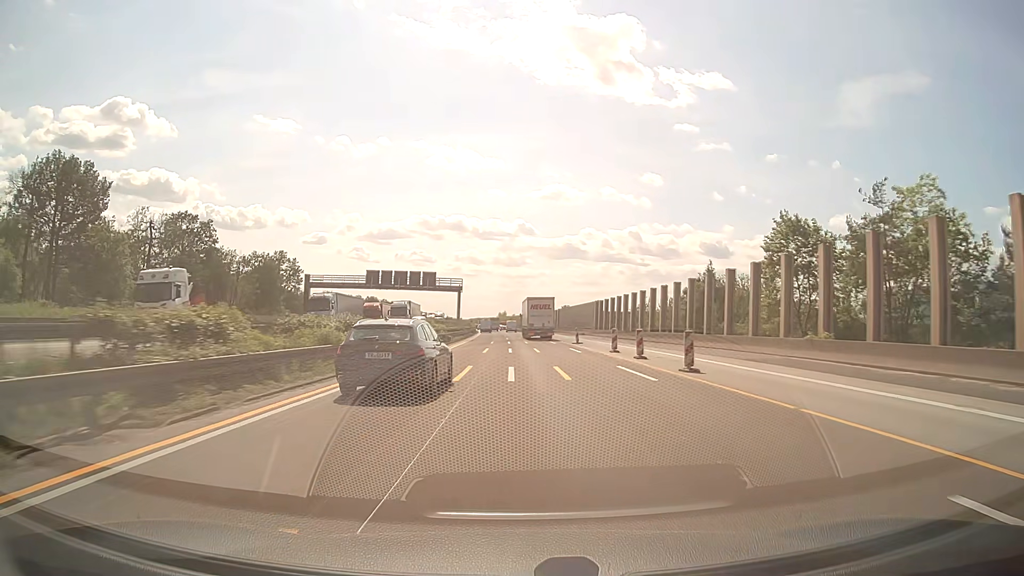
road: motorway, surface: asphalt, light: Day
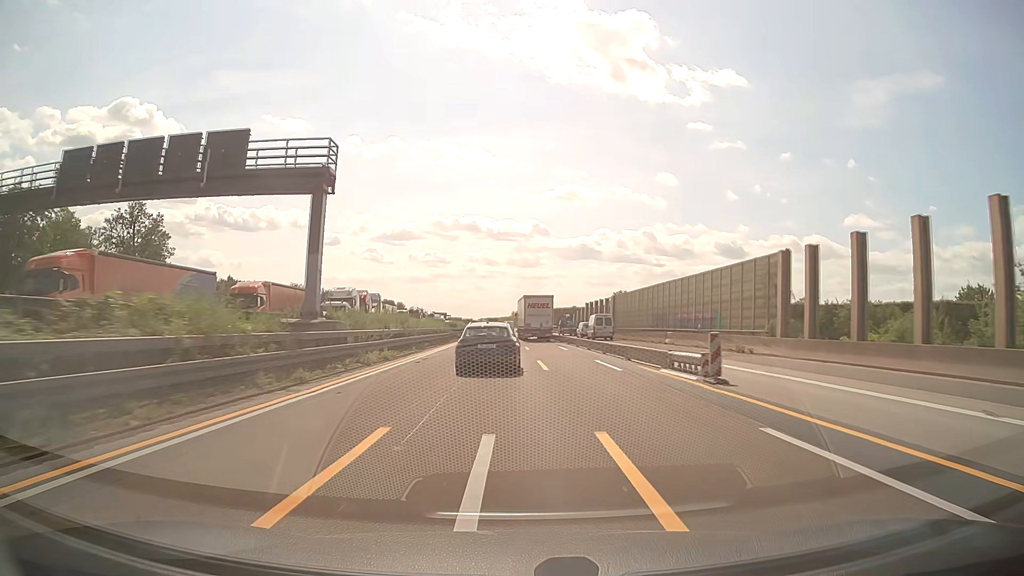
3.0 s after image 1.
(-0.5, +67.8) m; -1°
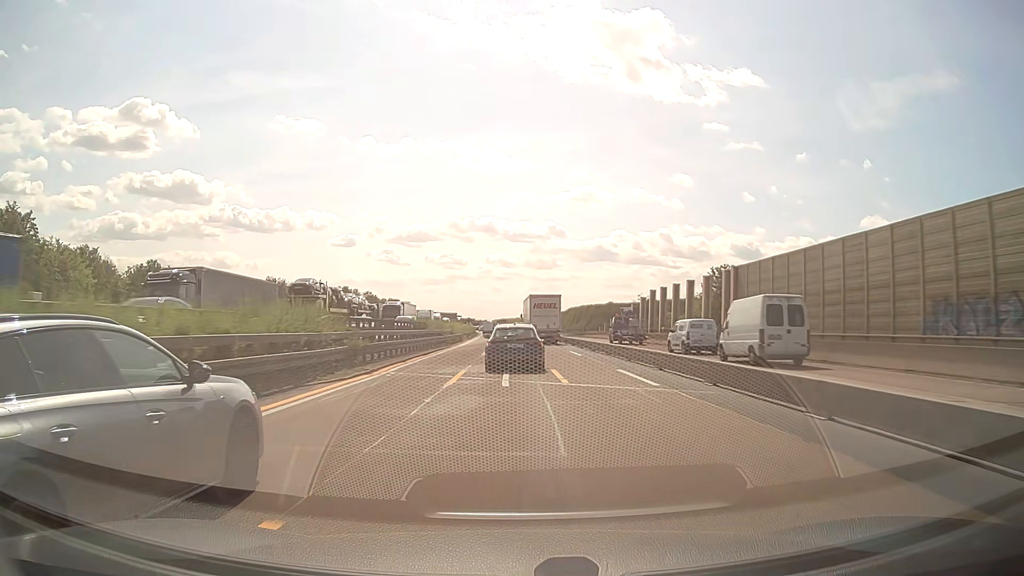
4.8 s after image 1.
(-0.4, +41.2) m; -1°
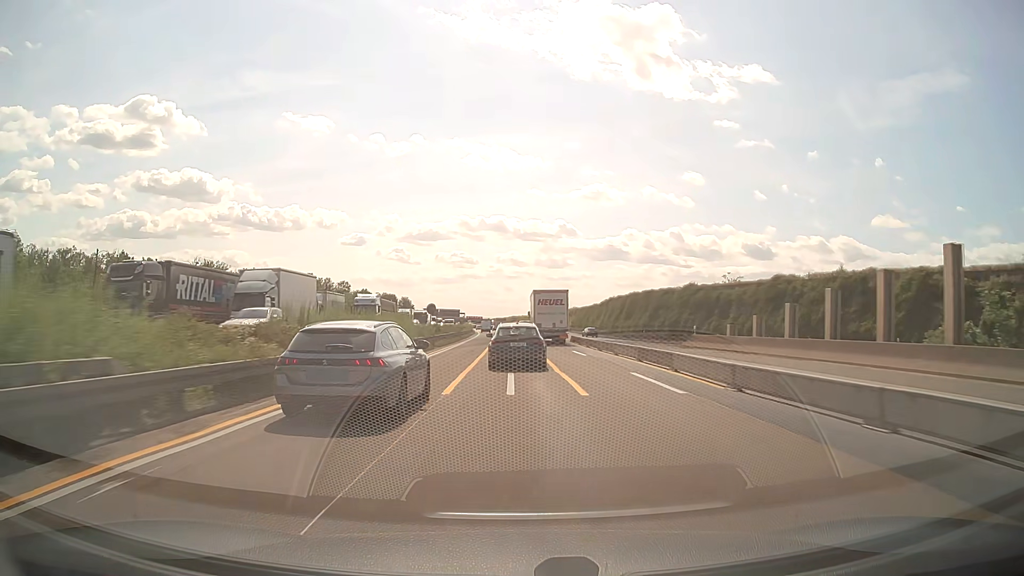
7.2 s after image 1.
(-0.7, +55.6) m; -1°
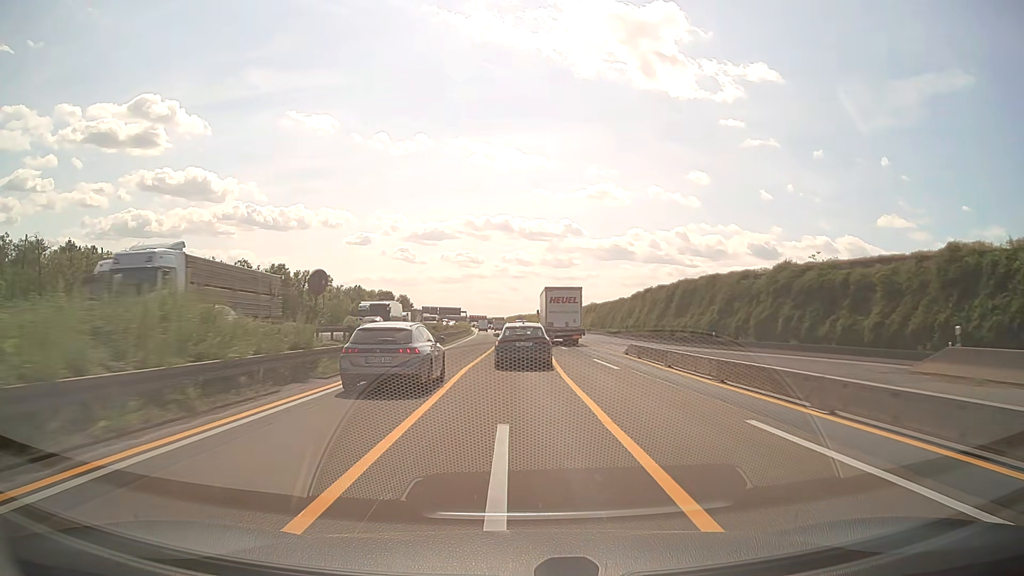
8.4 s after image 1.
(-0.1, +28.1) m; 0°
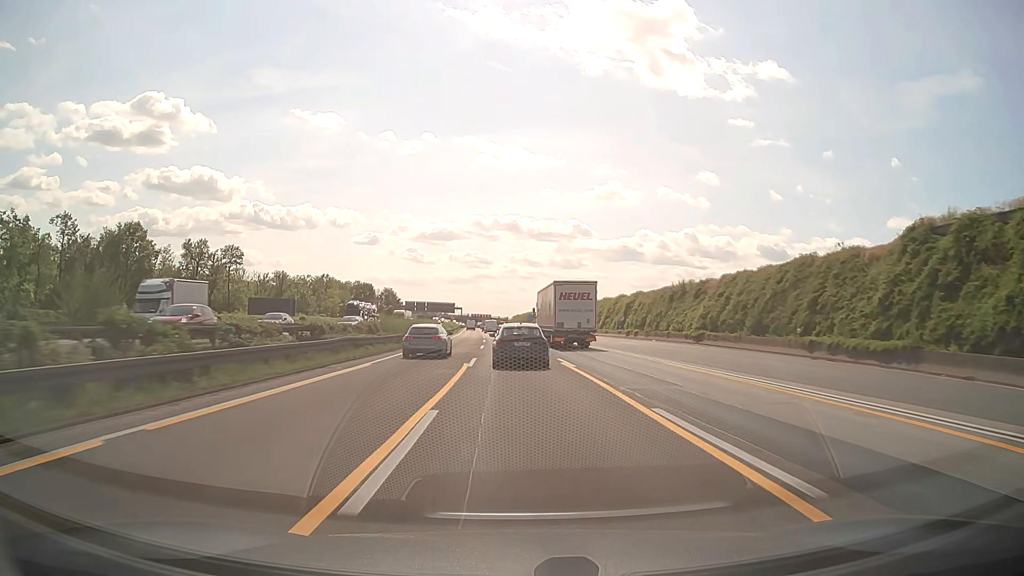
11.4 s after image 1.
(-0.4, +70.7) m; -1°
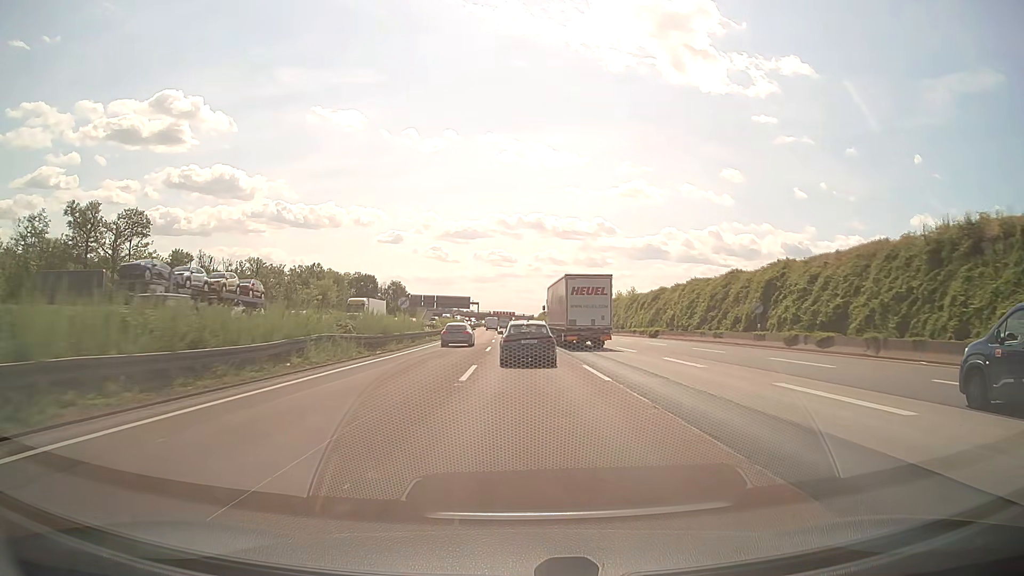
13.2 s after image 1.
(-0.7, +42.6) m; -2°
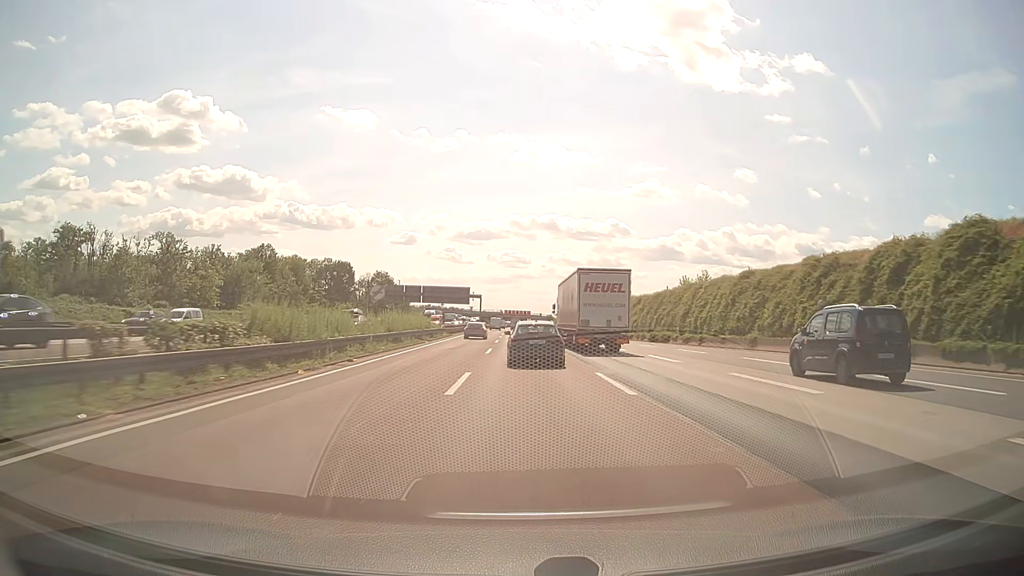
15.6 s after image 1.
(-0.6, +57.2) m; -1°
(0, +10) (0, +20) (0, +30) (0, +40) (0, +50) (0, +60) (0, +70) (0, +80) (0, +90) (0, +100) m
